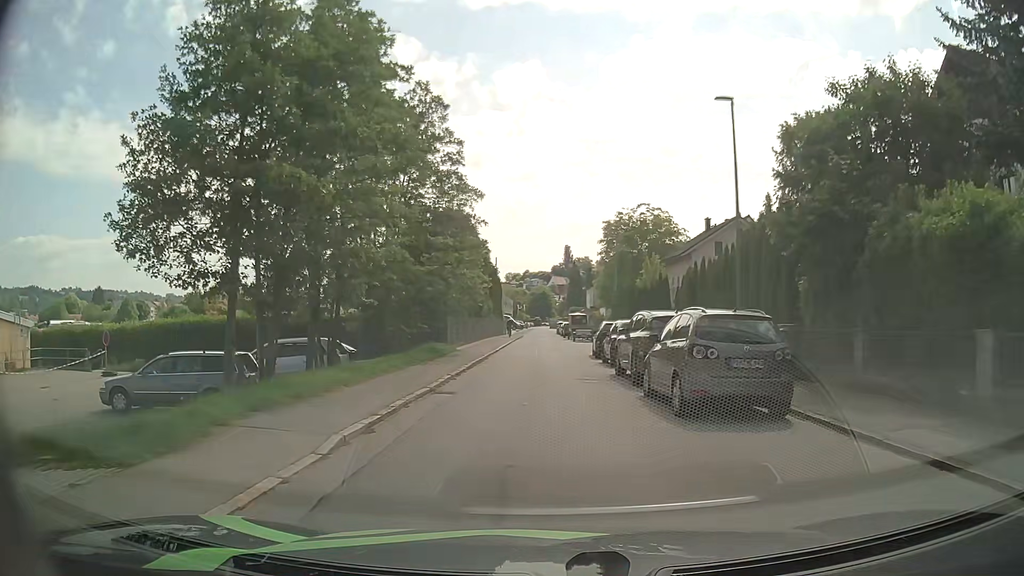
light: Day
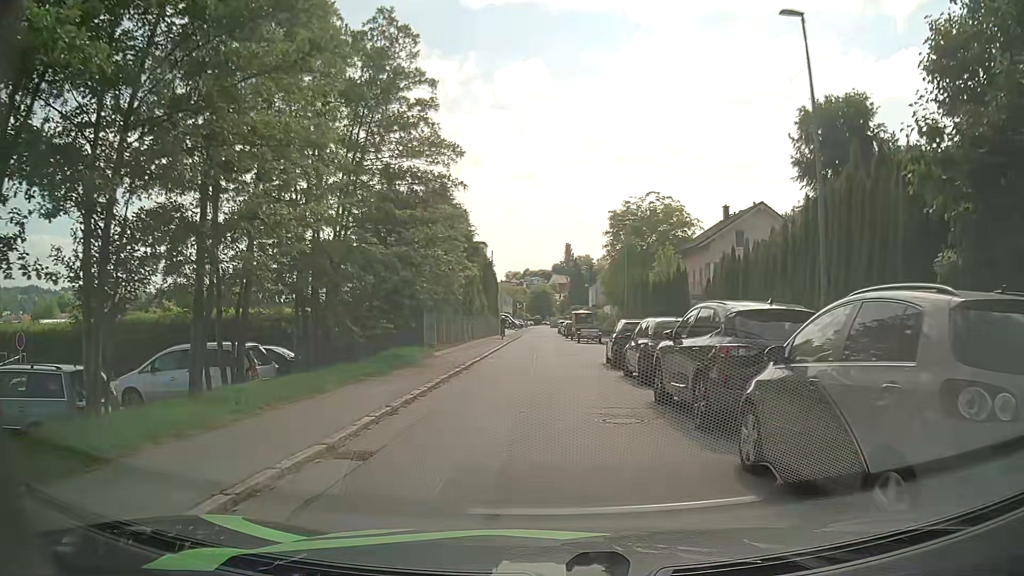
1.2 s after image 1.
(-0.1, +6.4) m; -1°
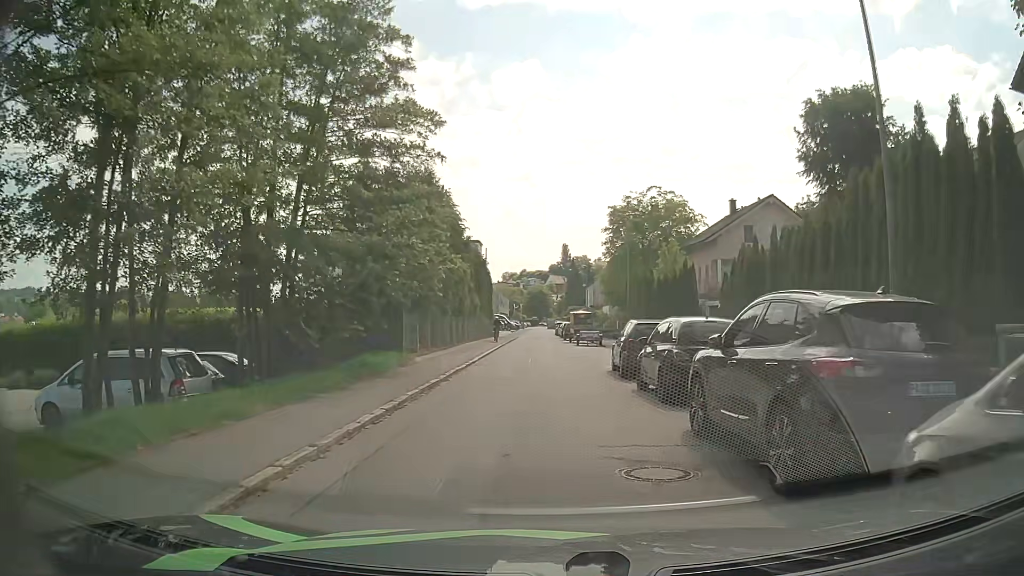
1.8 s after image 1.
(0.0, +3.2) m; 0°
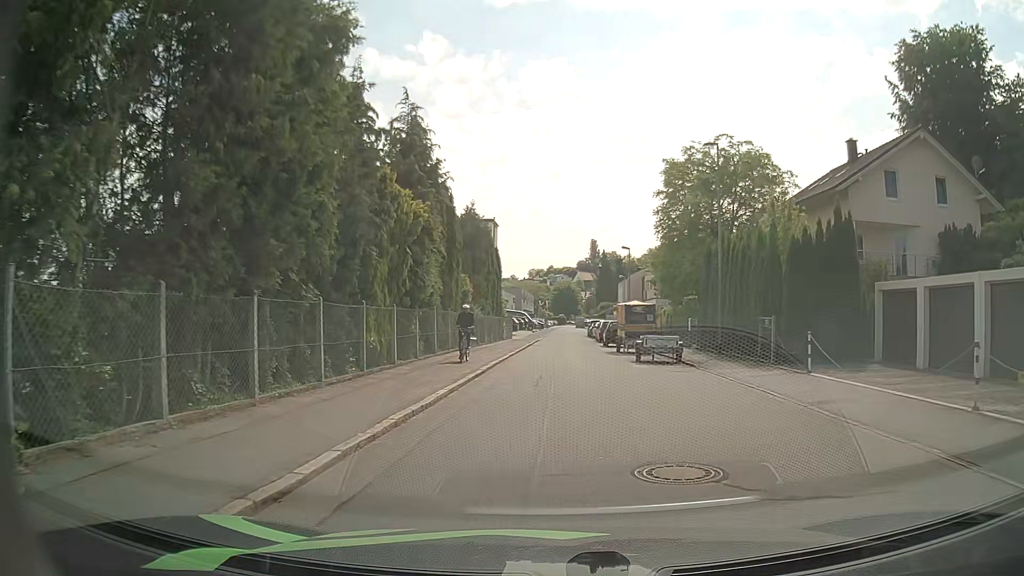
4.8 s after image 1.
(-0.2, +18.6) m; -2°
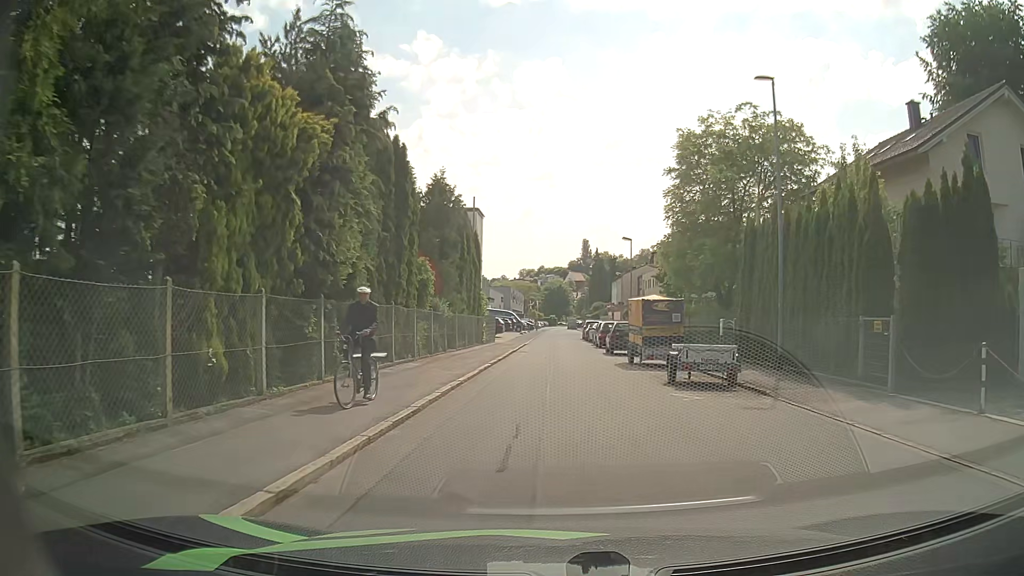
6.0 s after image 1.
(0.0, +7.9) m; +2°
